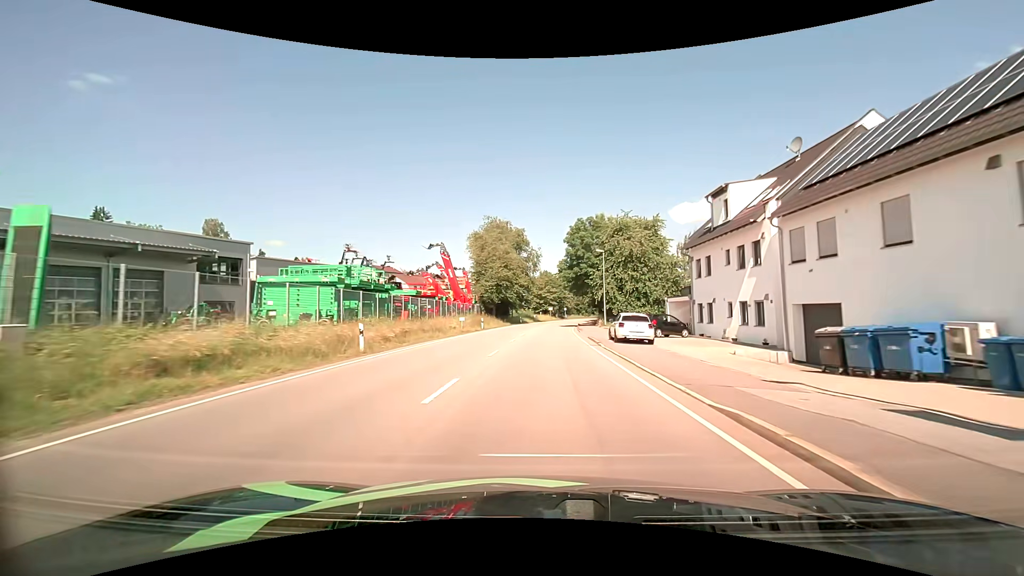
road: primary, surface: asphalt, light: Day
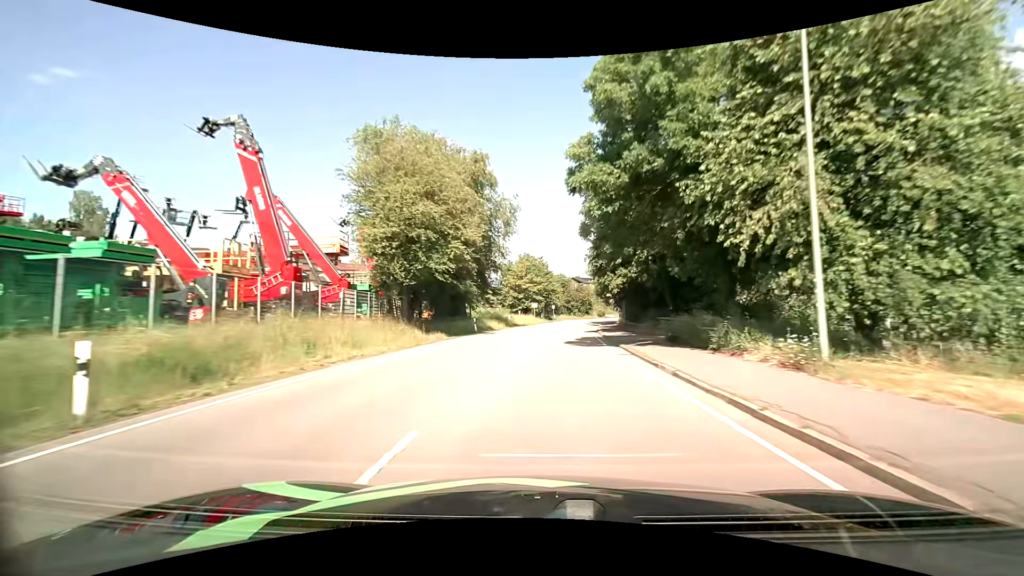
(+0.5, +41.2) m; +2°
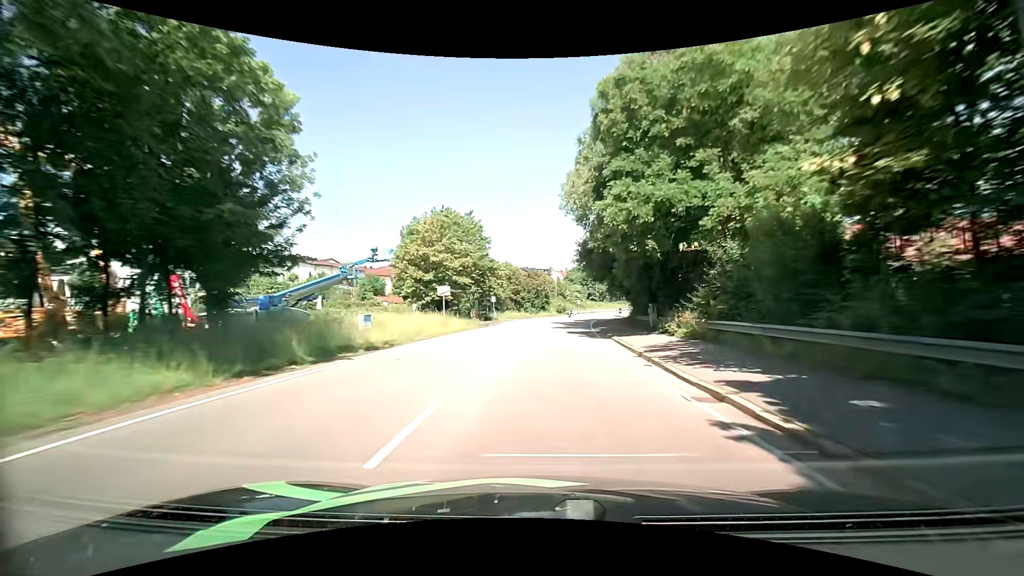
(+2.1, +43.6) m; +6°
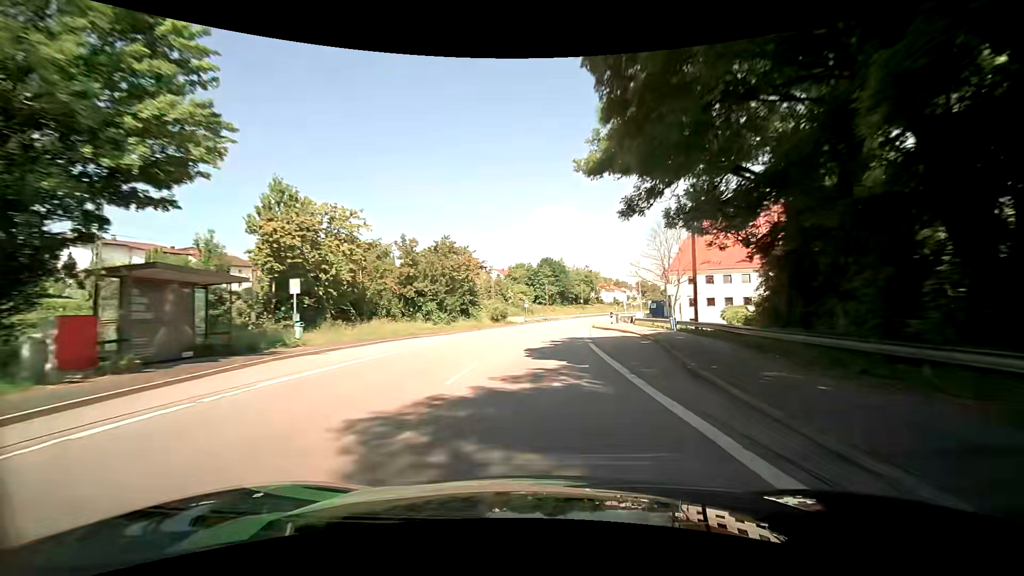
(+2.6, +45.5) m; +7°
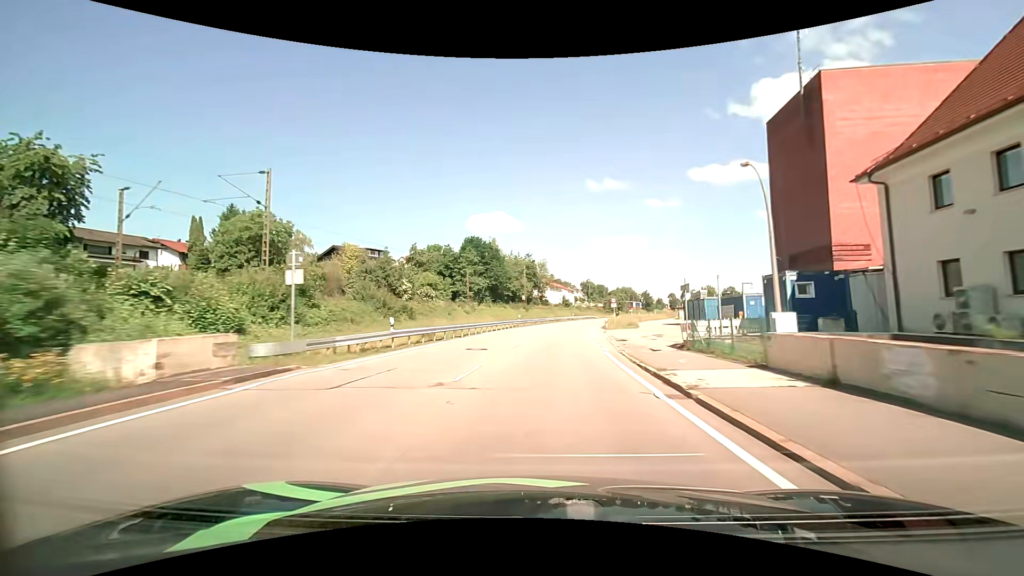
(+3.9, +59.5) m; +7°
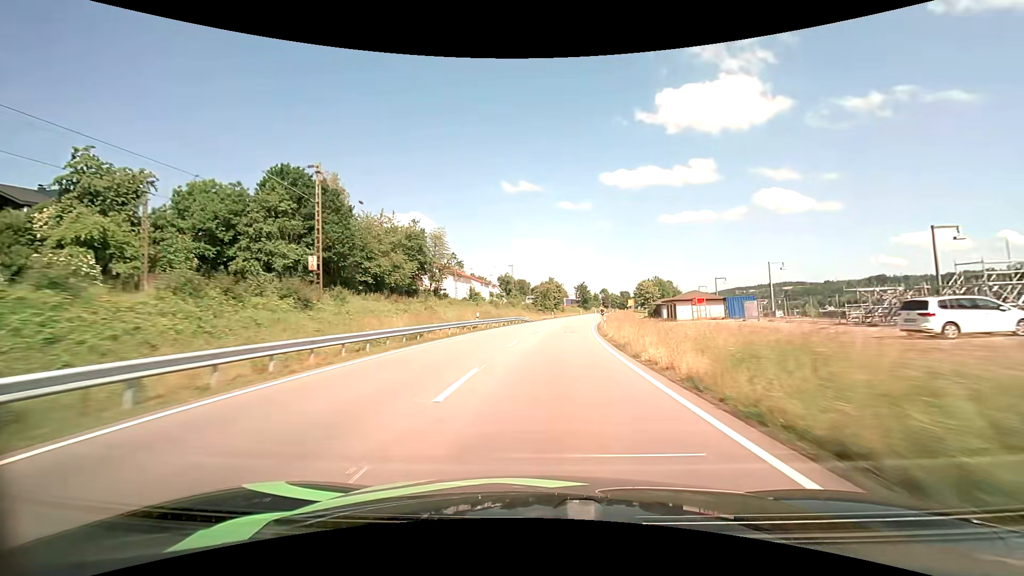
(+5.1, +62.1) m; +9°
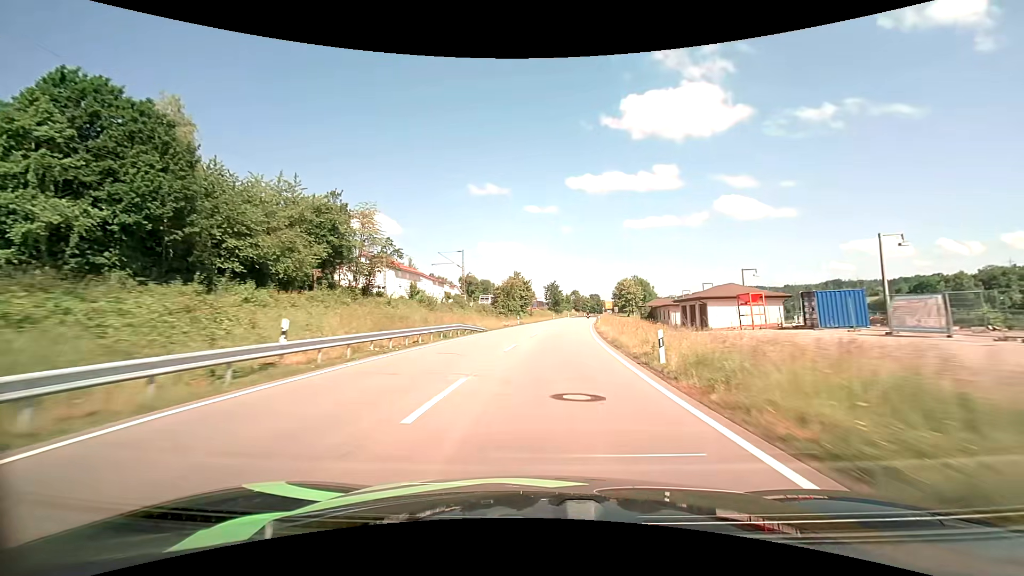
(+0.9, +25.3) m; +4°
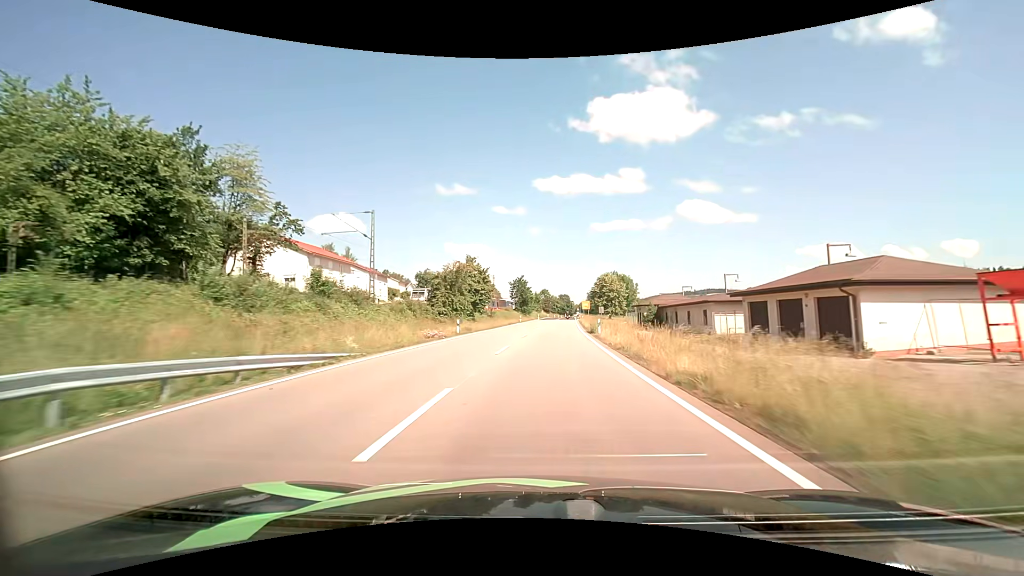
(+0.8, +25.4) m; +4°
(0, +10) (0, +20) (+1, +30) (+1, +40) (+2, +50) (+2, +60) (+3, +70) (+4, +80) (+5, +90) (+5, +100) m
